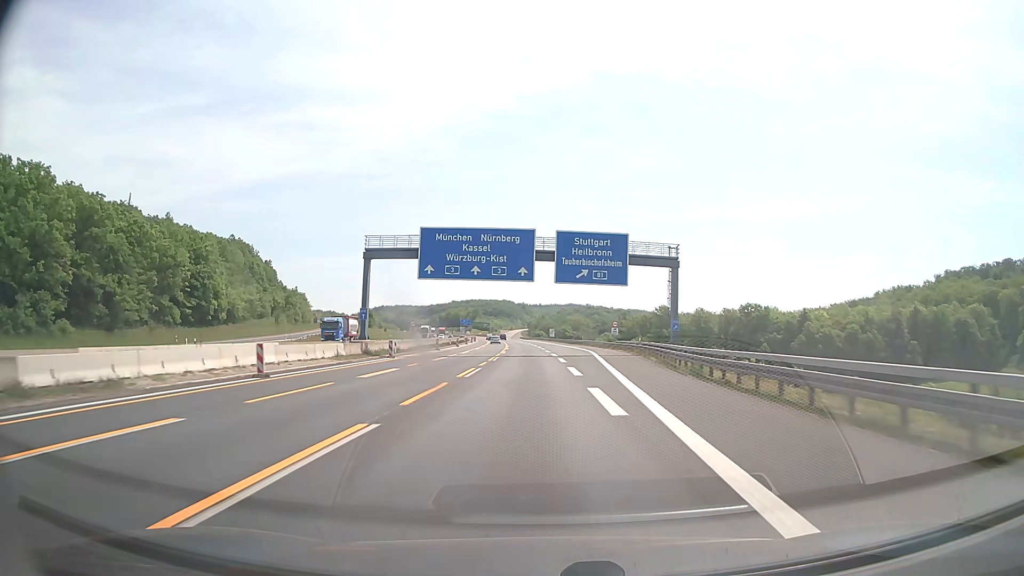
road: motorway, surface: asphalt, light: Day
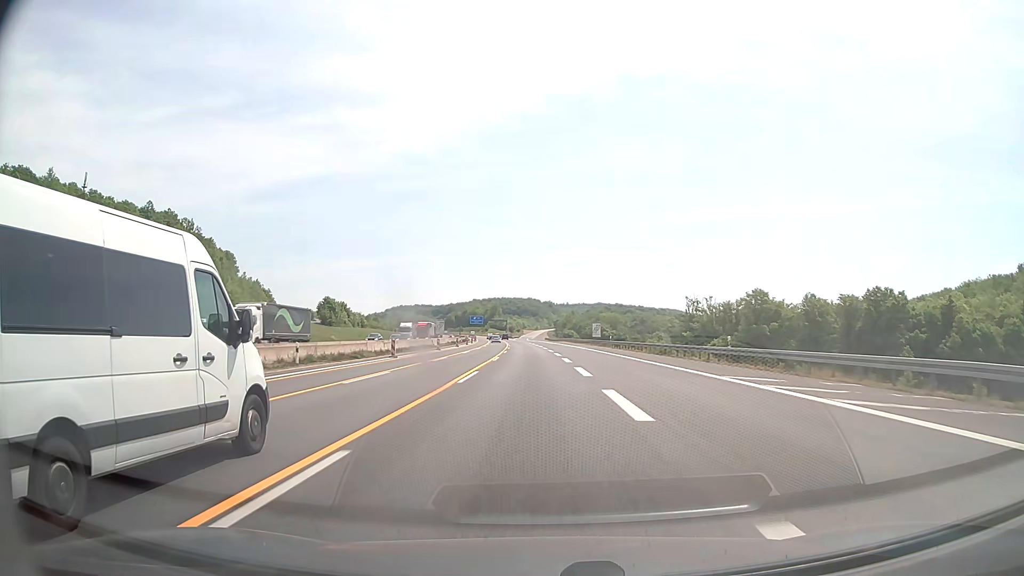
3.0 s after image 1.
(-1.4, +73.1) m; -2°
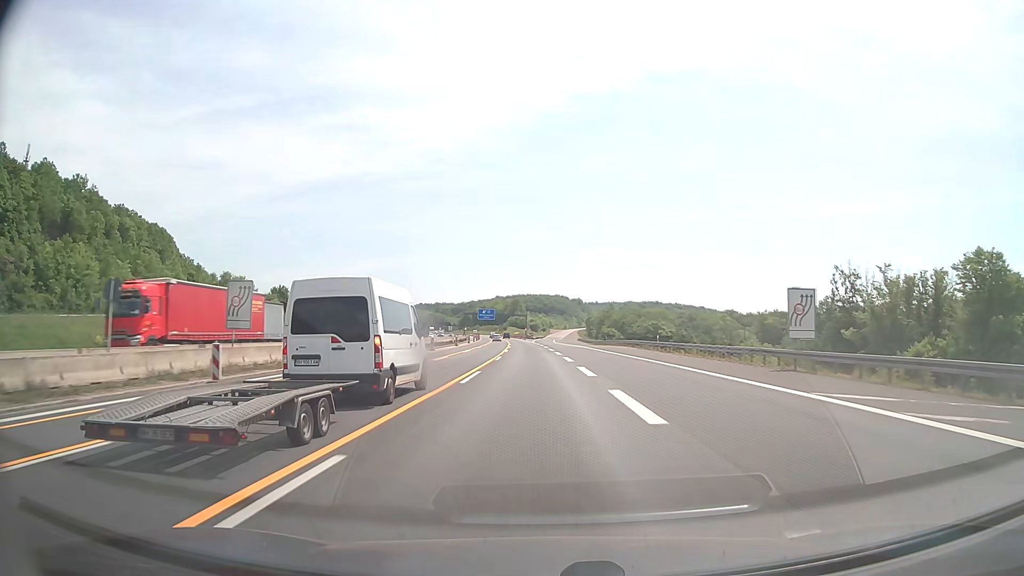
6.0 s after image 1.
(-1.3, +72.2) m; -2°
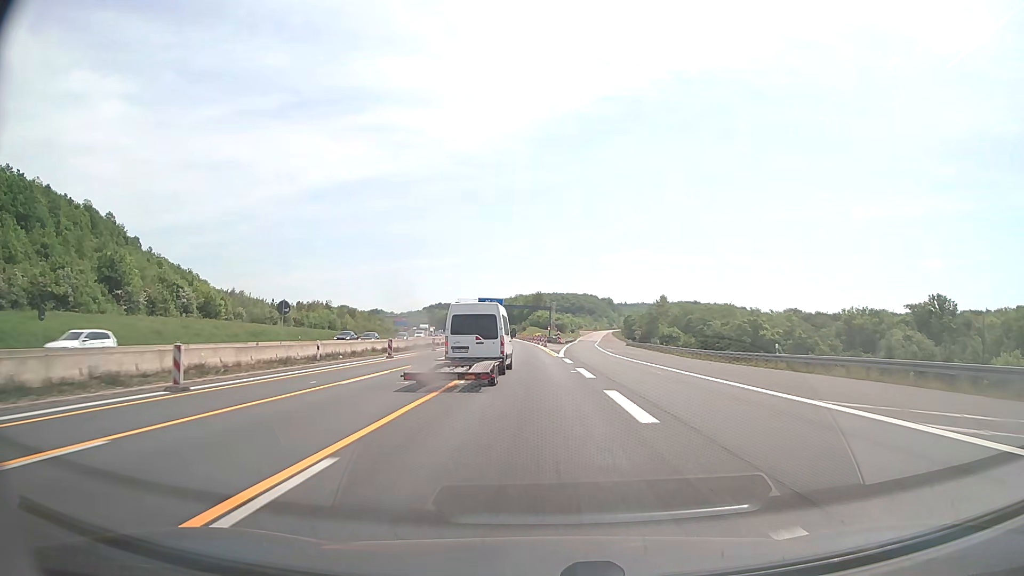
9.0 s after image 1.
(-1.2, +71.8) m; -2°
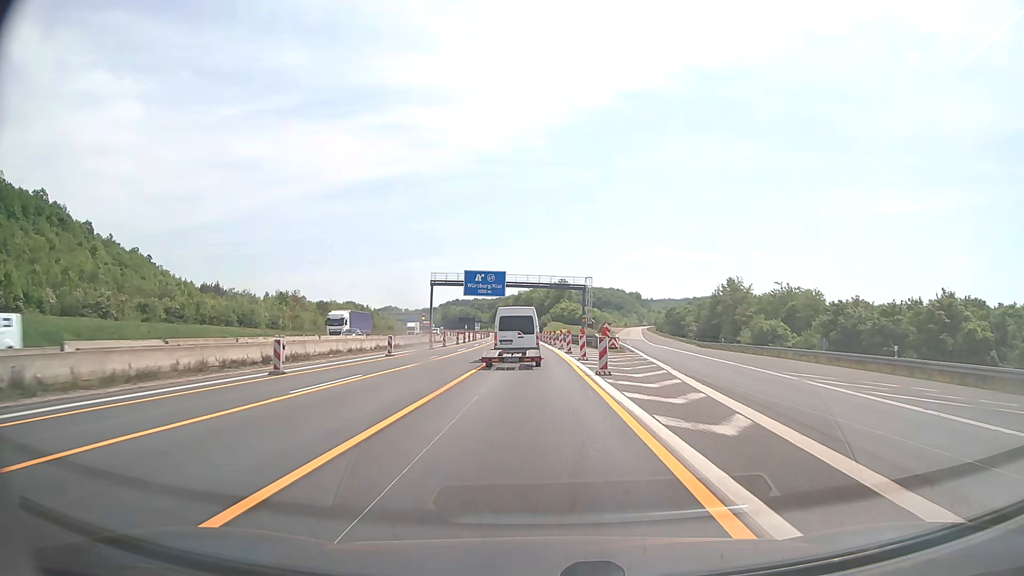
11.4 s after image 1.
(-0.8, +58.0) m; -2°
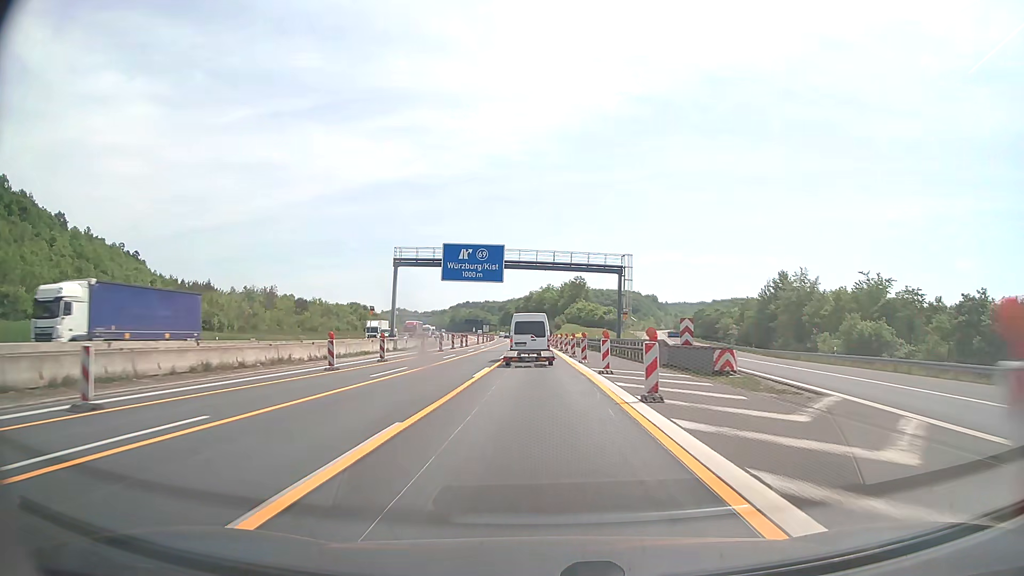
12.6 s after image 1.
(-0.3, +28.9) m; -1°
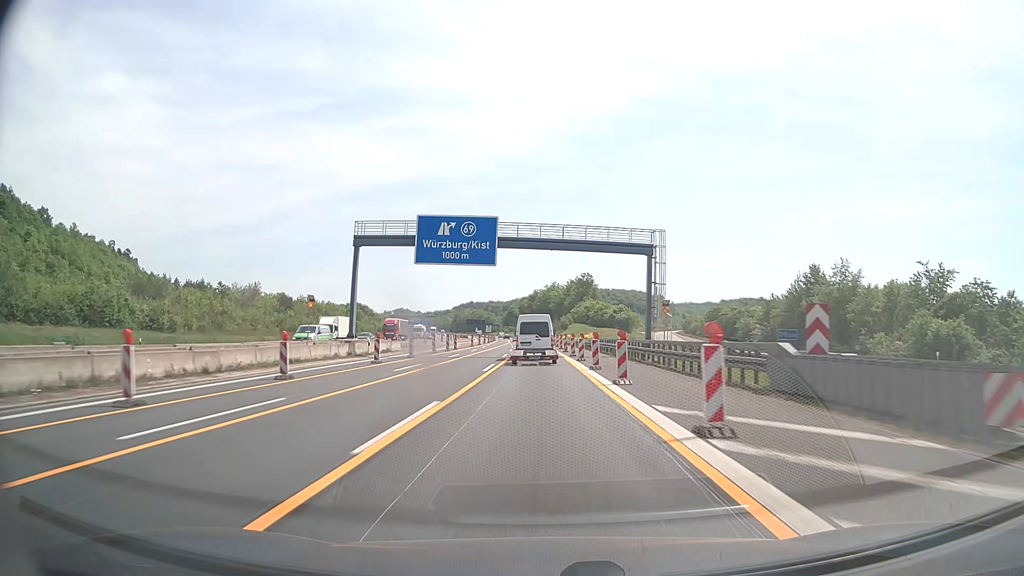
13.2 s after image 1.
(-0.1, +14.4) m; 0°
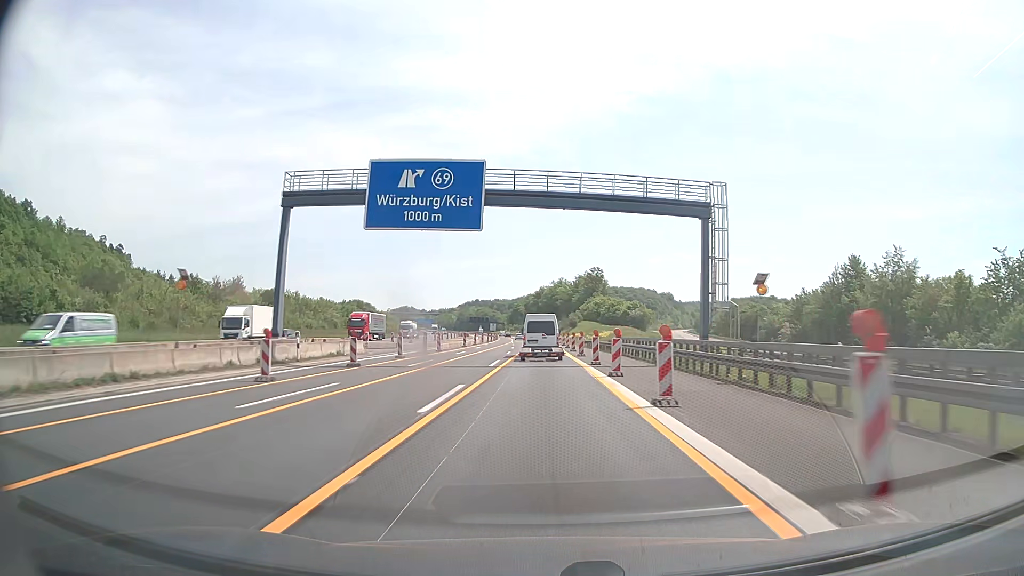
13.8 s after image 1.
(-0.1, +14.4) m; 0°
